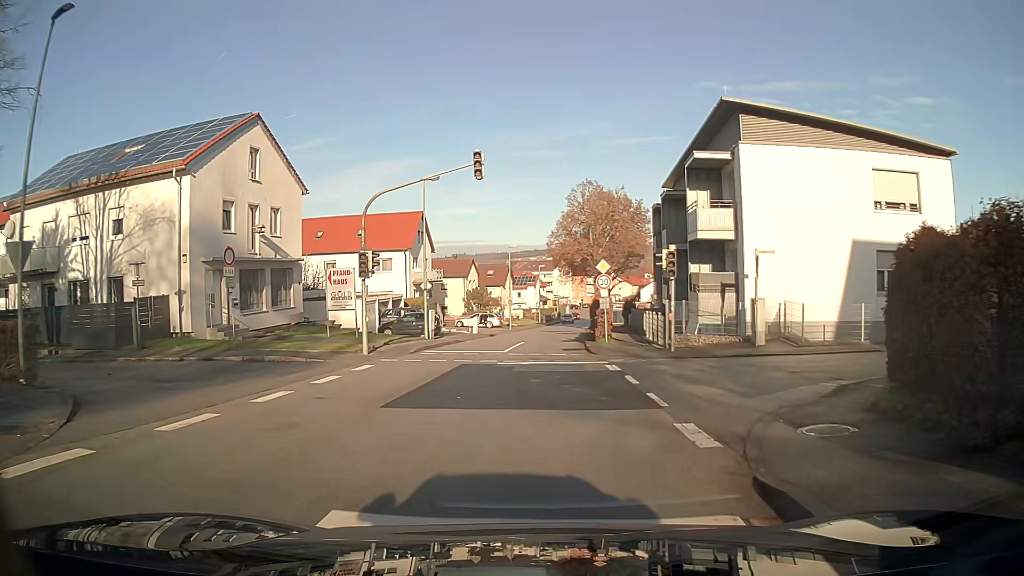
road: unclassified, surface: asphalt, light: Day
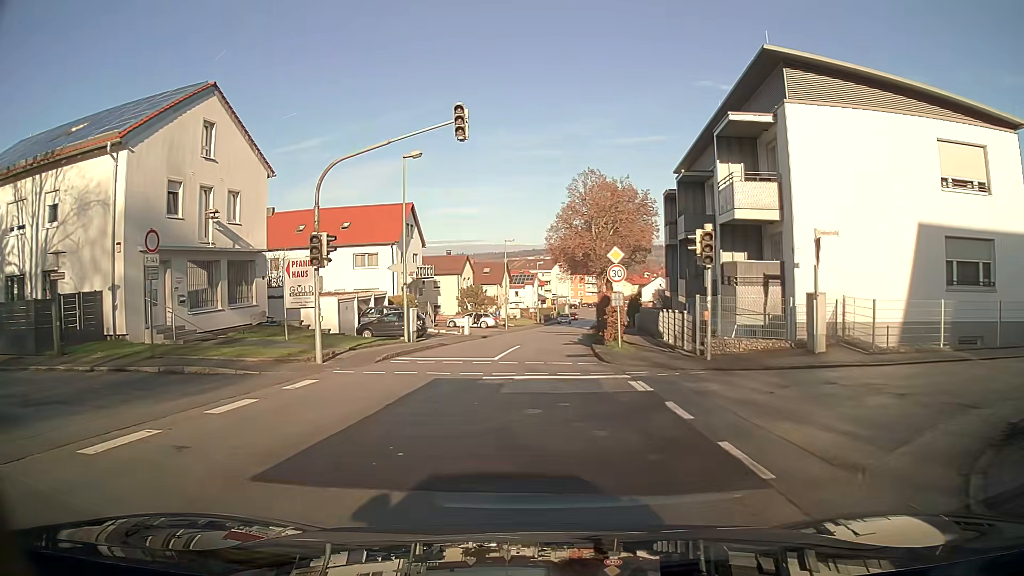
(0.0, +4.7) m; 0°
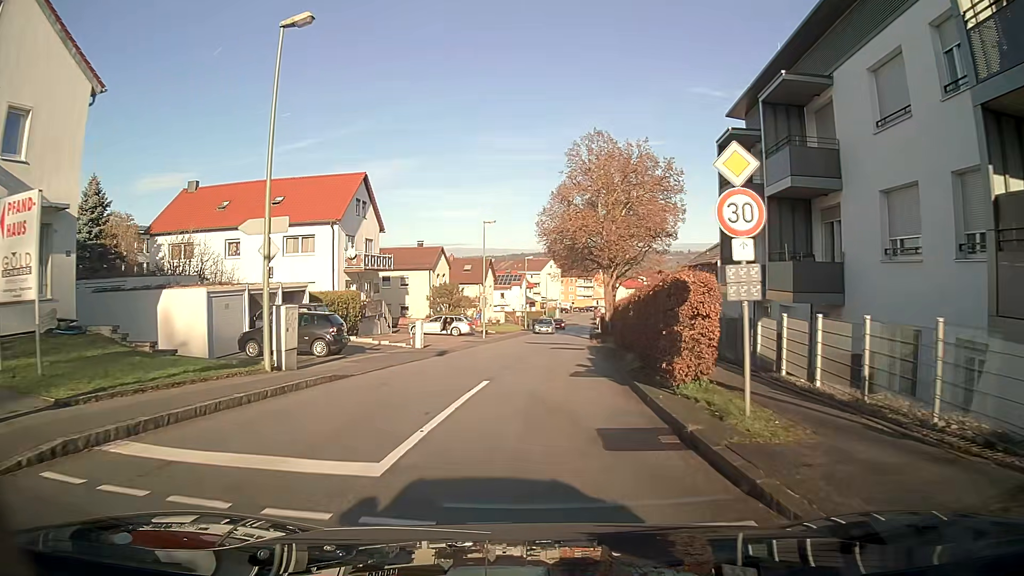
(+0.1, +13.9) m; +1°
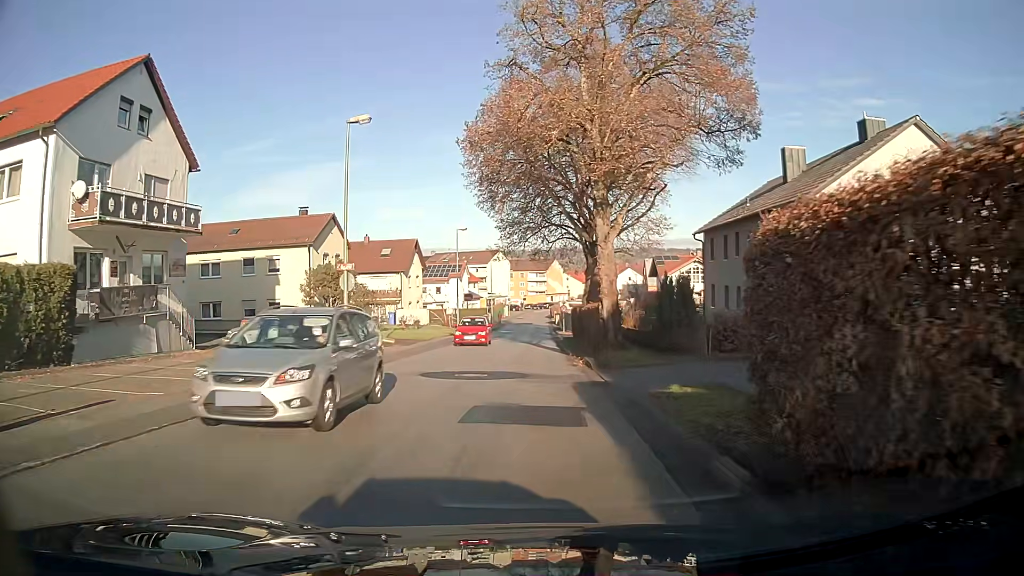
(+0.9, +23.4) m; +4°
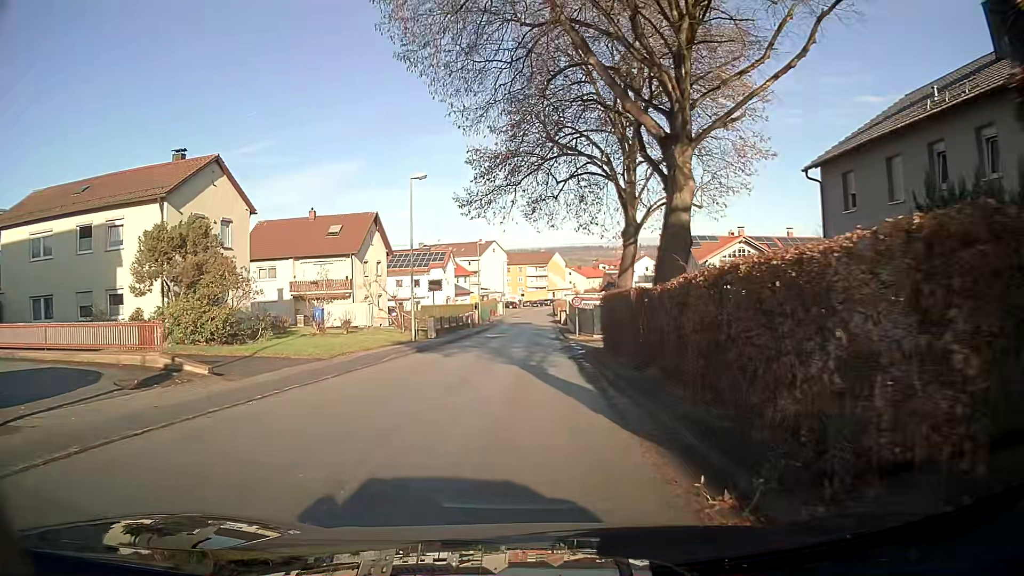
(0.0, +18.8) m; 0°
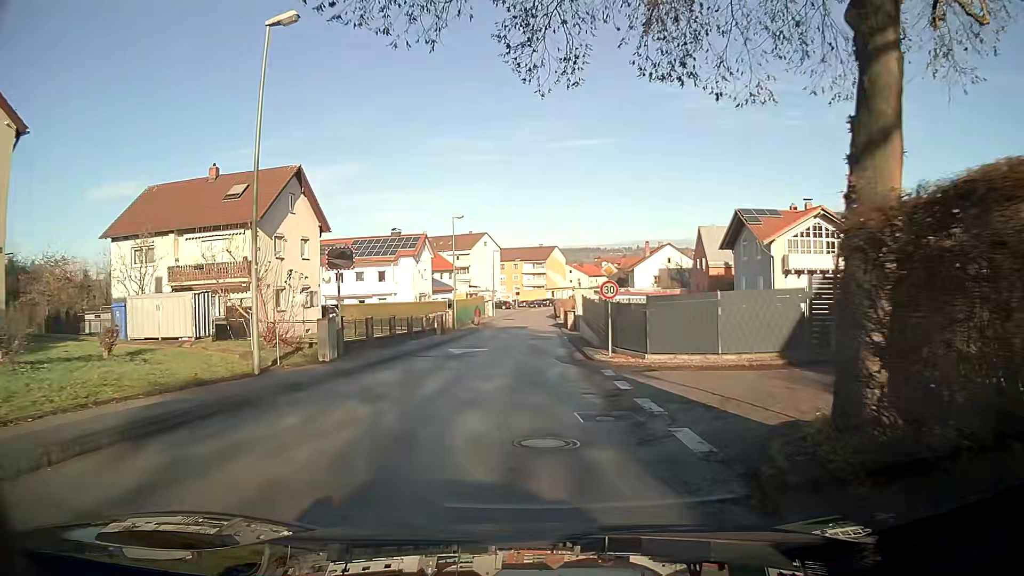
(0.0, +18.5) m; 0°
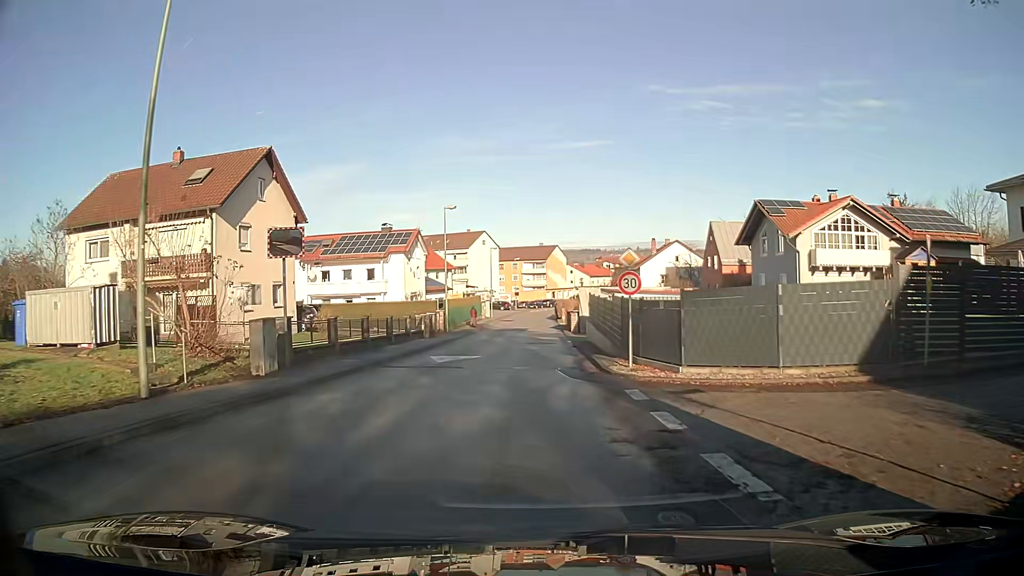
(0.0, +4.6) m; 0°
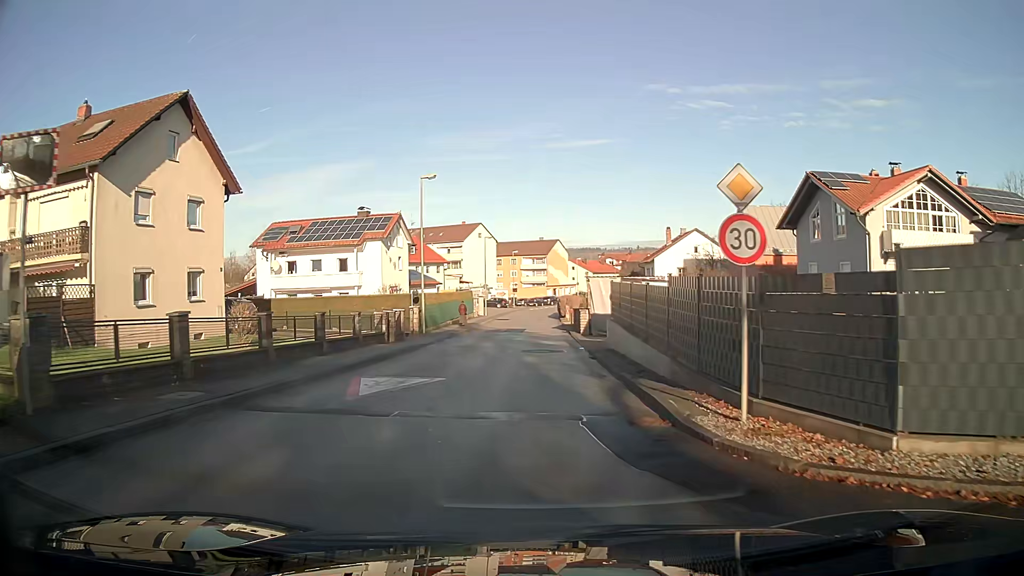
(0.0, +9.3) m; 0°
(0, +10) (0, +20) (0, +30) (0, +40) (+1, +50) (+1, +60) (+1, +70) (+2, +80) (+3, +90) (+6, +100) m
